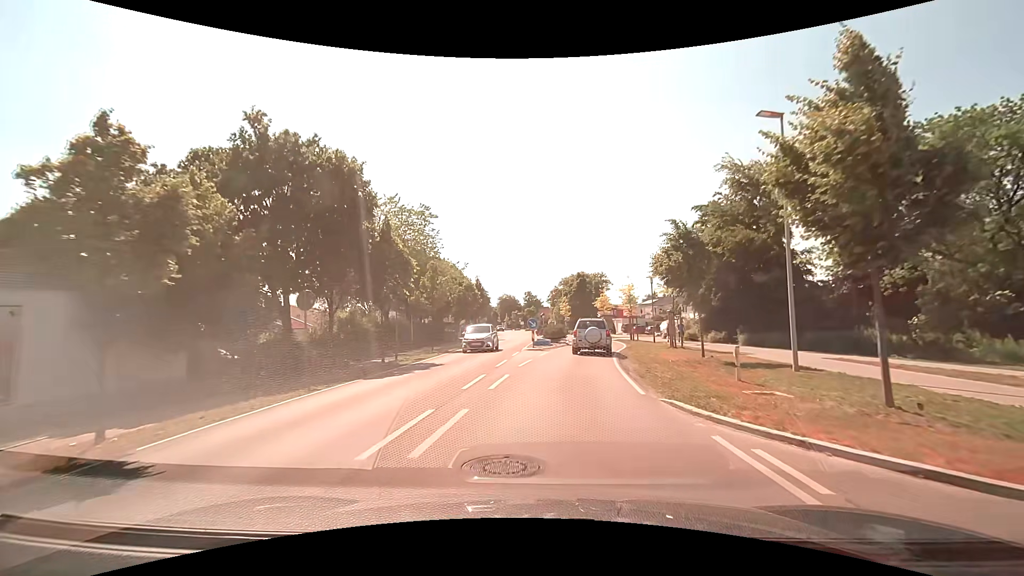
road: tertiary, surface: asphalt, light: Day
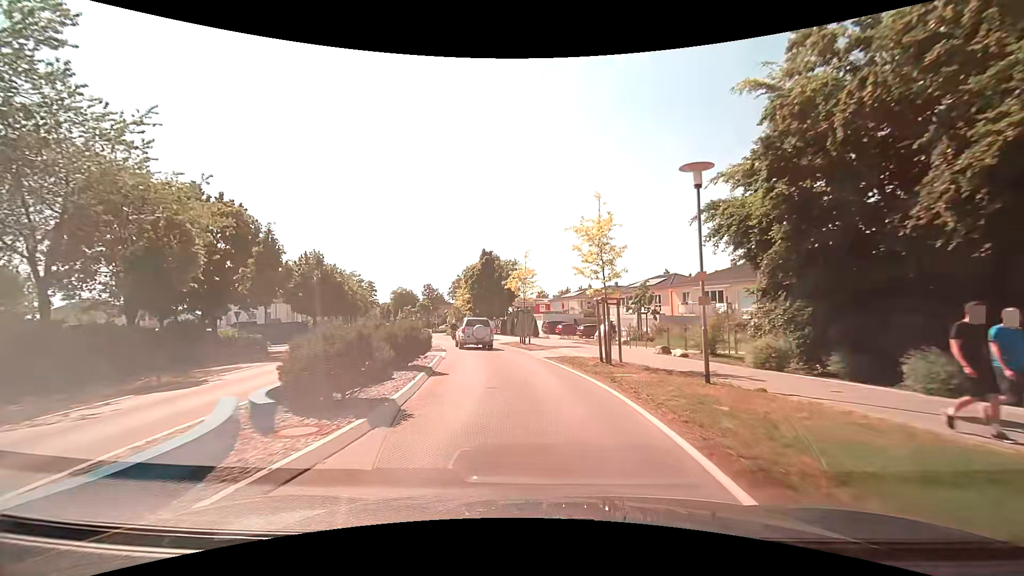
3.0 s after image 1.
(+2.6, +27.3) m; +10°
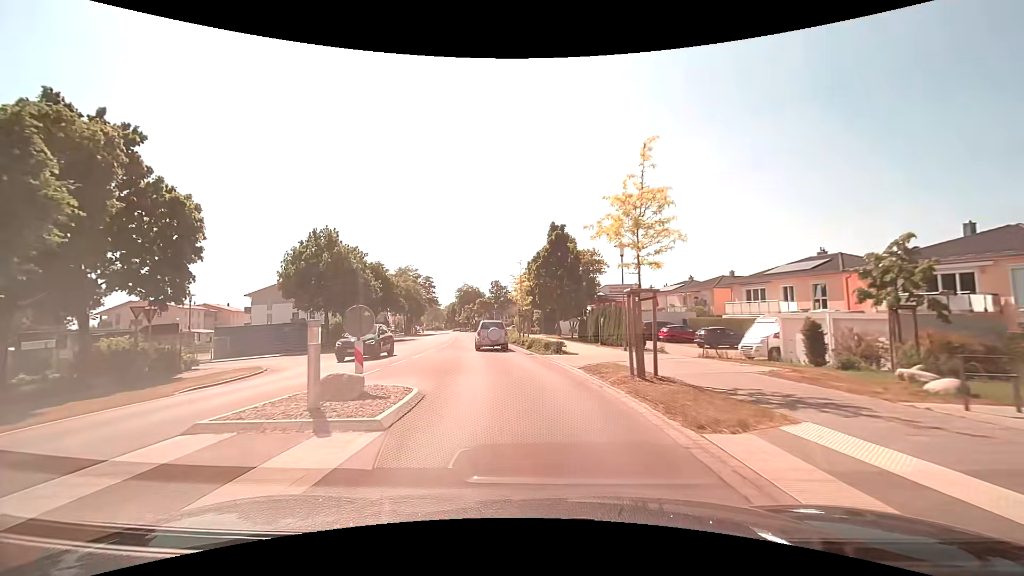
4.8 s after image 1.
(-0.9, +17.5) m; -8°
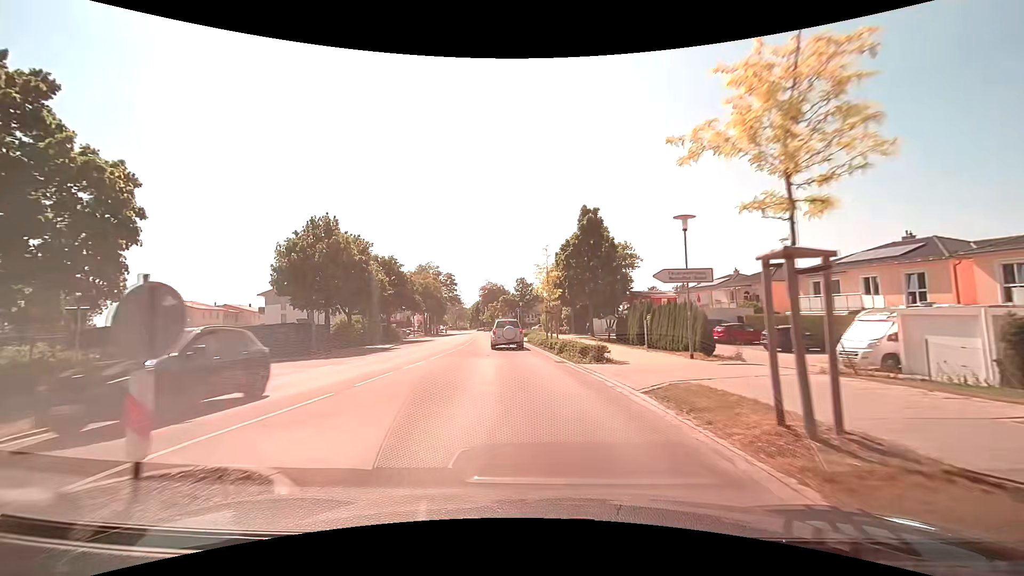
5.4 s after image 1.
(-0.2, +6.0) m; -4°
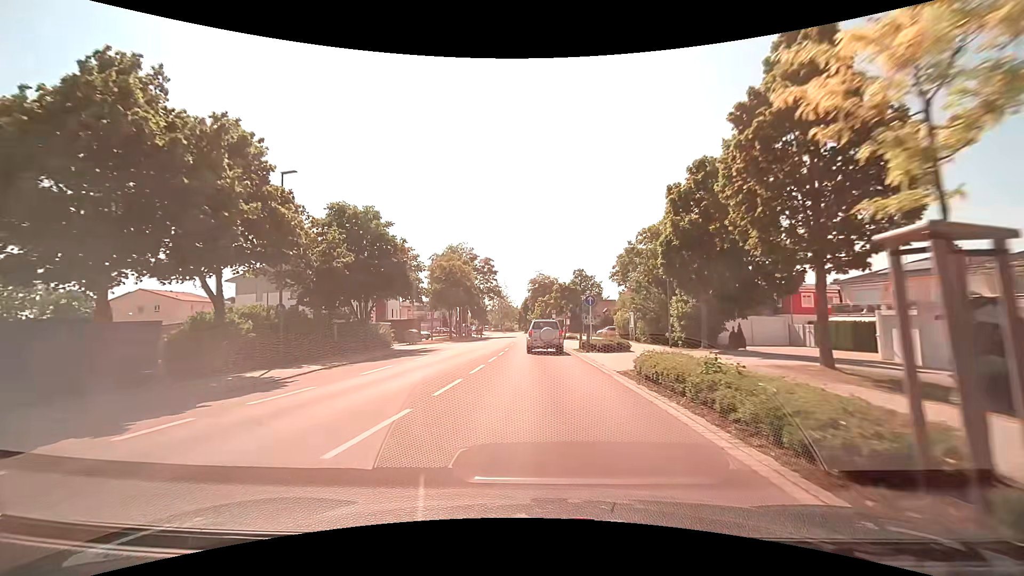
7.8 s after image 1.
(-1.6, +25.1) m; -6°
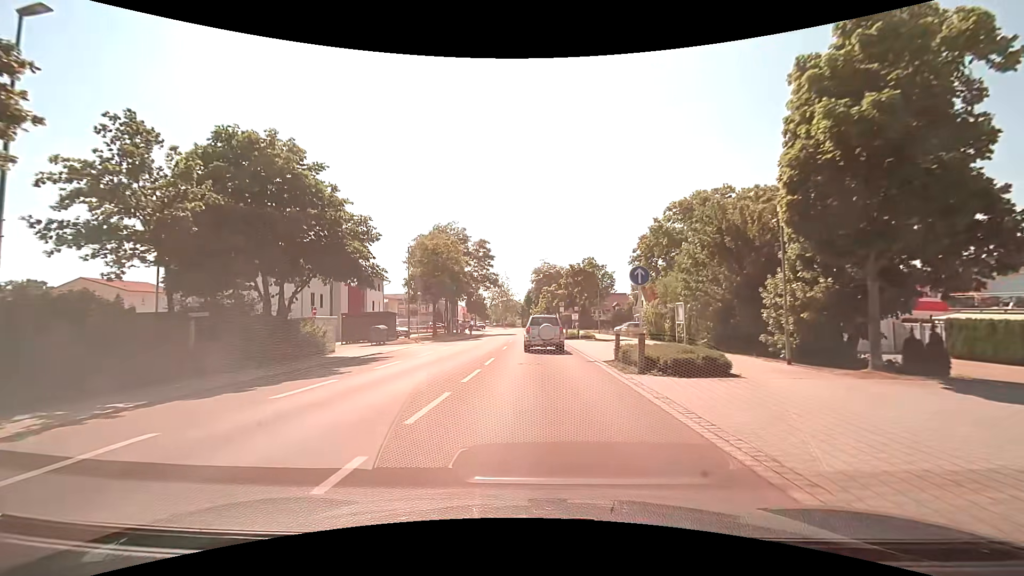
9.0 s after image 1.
(0.0, +12.0) m; 0°
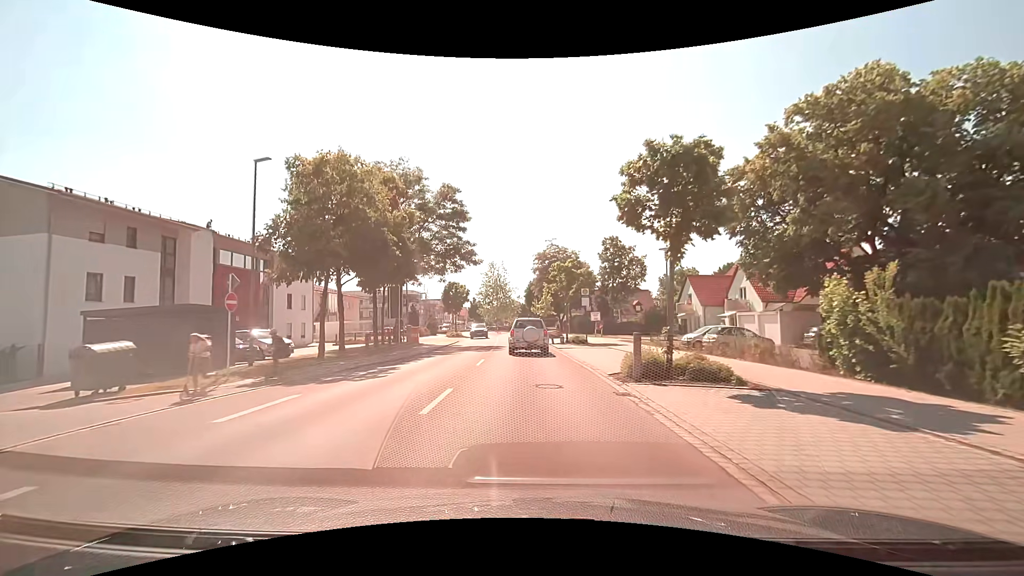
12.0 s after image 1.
(0.0, +25.9) m; -1°
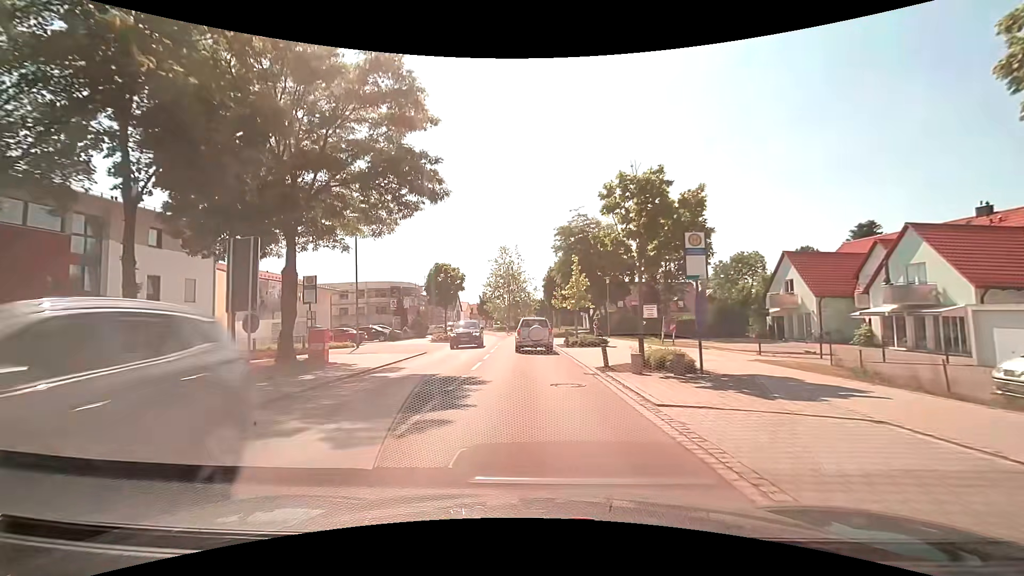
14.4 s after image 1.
(-0.3, +19.9) m; -2°
(0, +10) (0, +20) (-1, +30) (-1, +40) (-1, +50) (-1, +60) (0, +70) (+2, +80) (+2, +90) (0, +99) m
